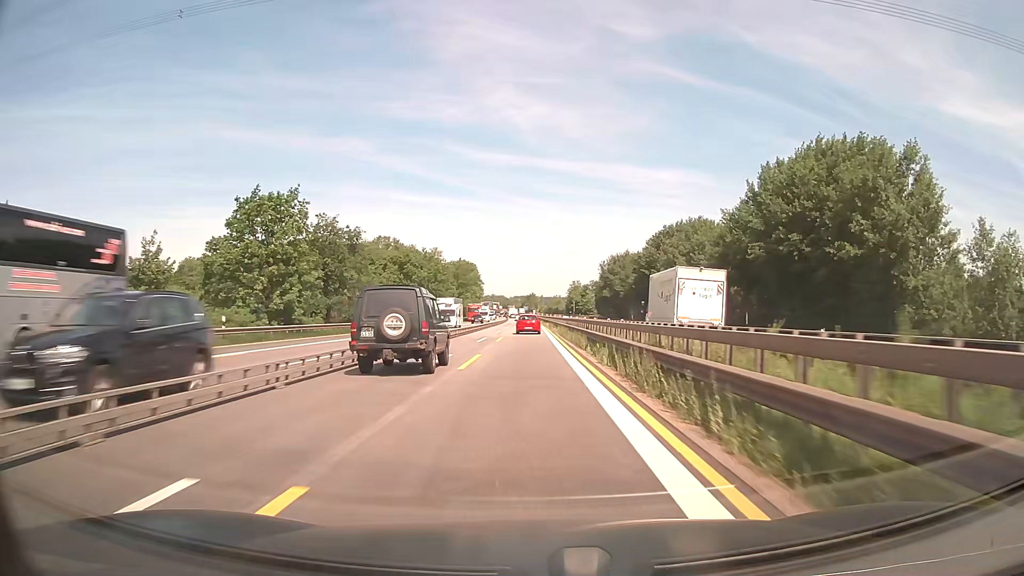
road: motorway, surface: asphalt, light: Day
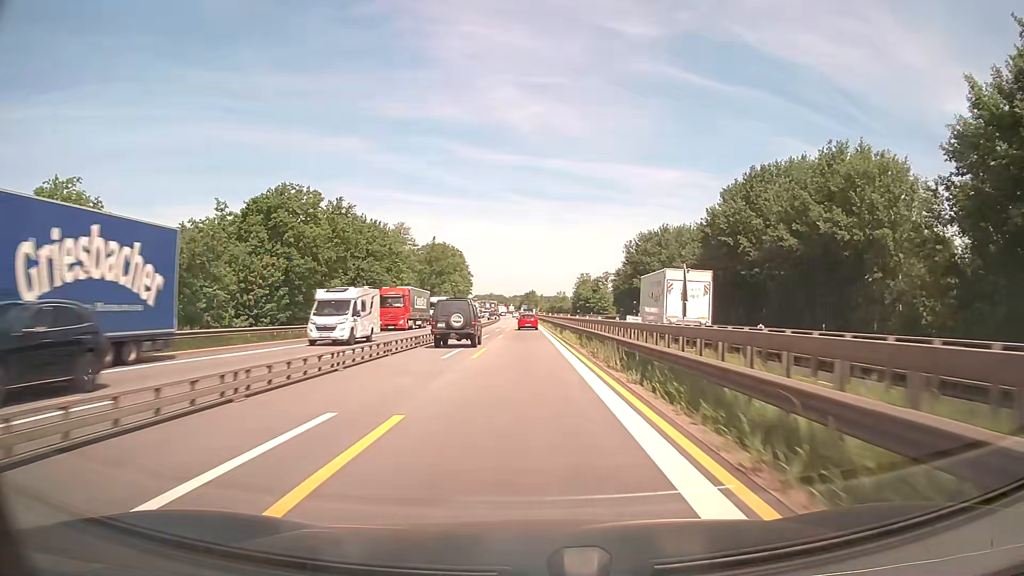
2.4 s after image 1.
(+0.1, +50.2) m; 0°
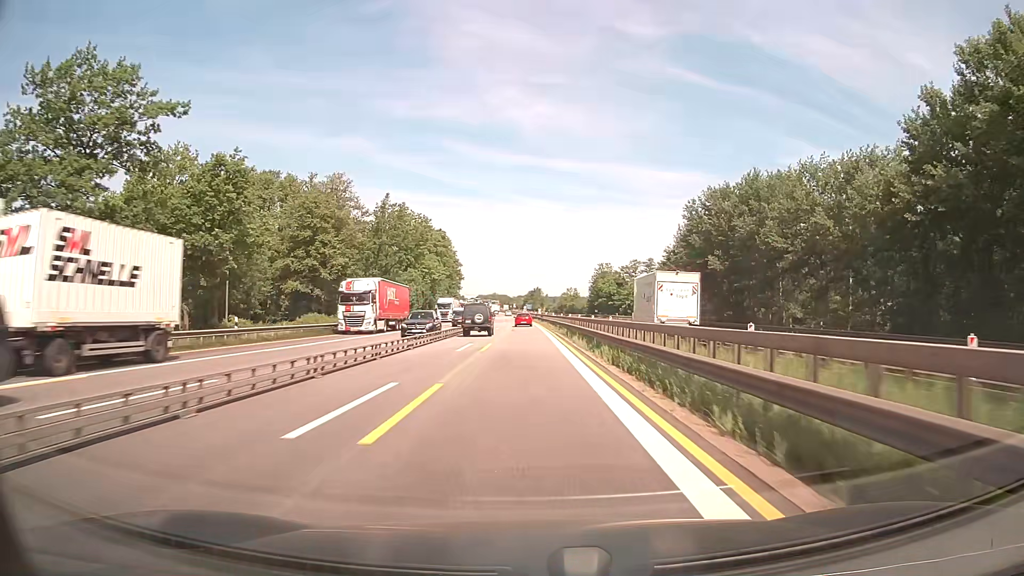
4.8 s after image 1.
(-0.2, +50.0) m; 0°
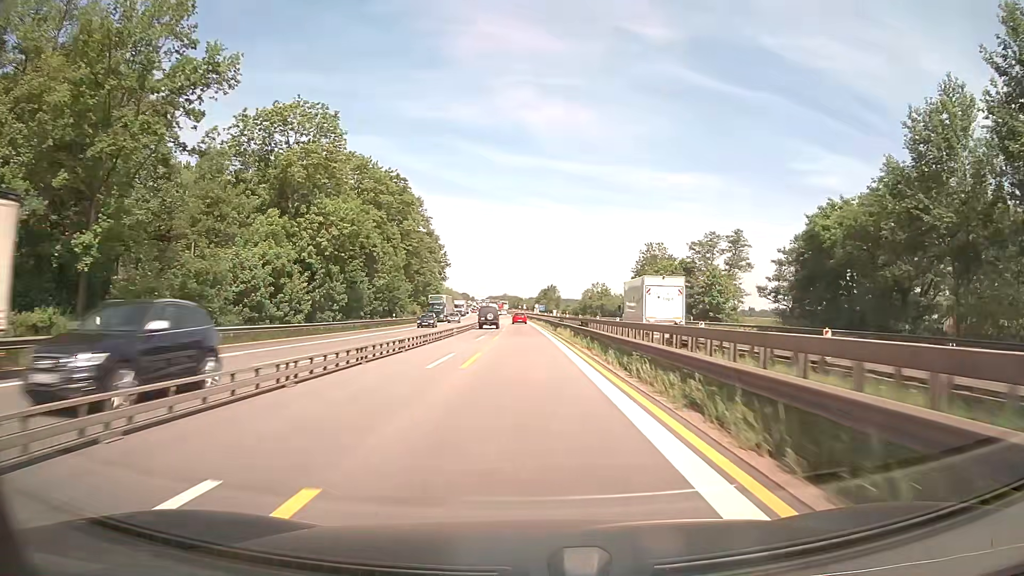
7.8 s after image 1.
(-0.7, +62.4) m; -1°
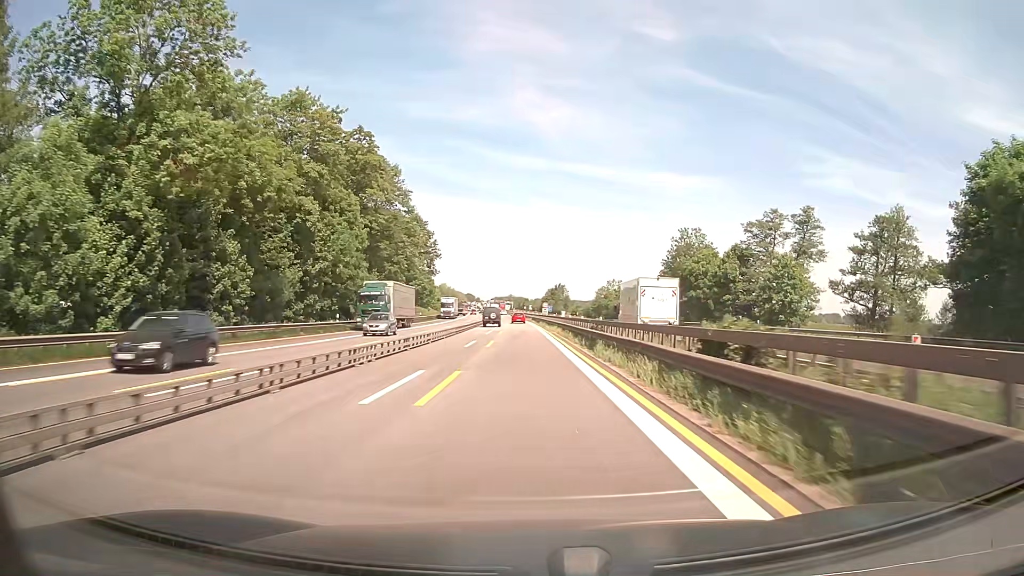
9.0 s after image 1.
(-0.1, +25.0) m; -1°
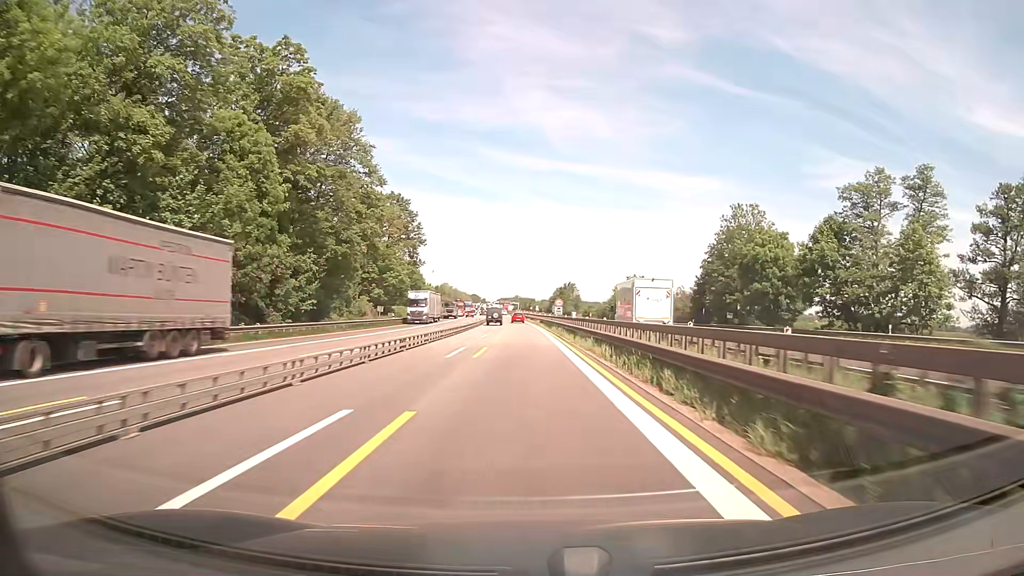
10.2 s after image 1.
(0.0, +25.0) m; 0°
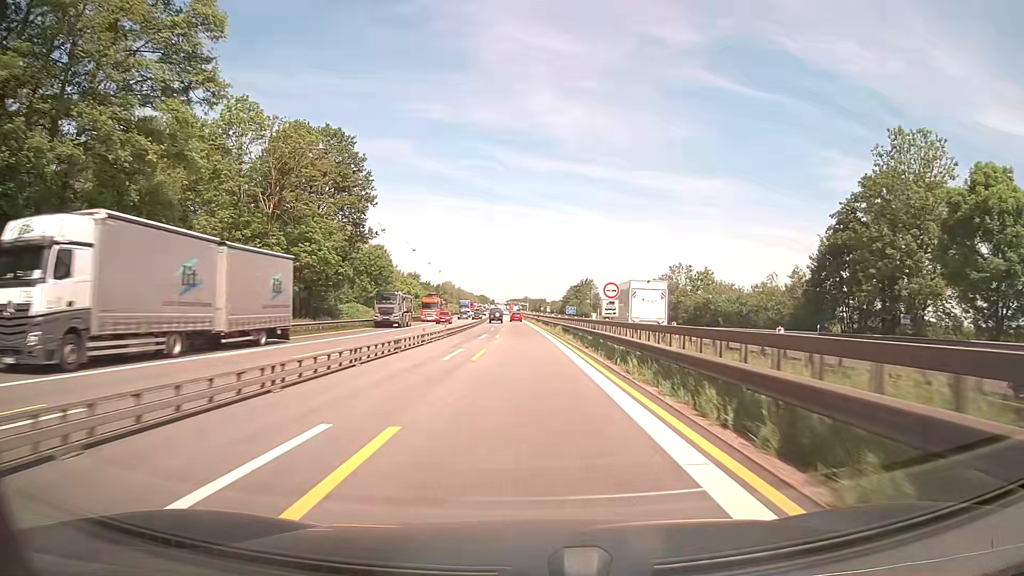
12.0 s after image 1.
(-0.3, +37.4) m; -1°
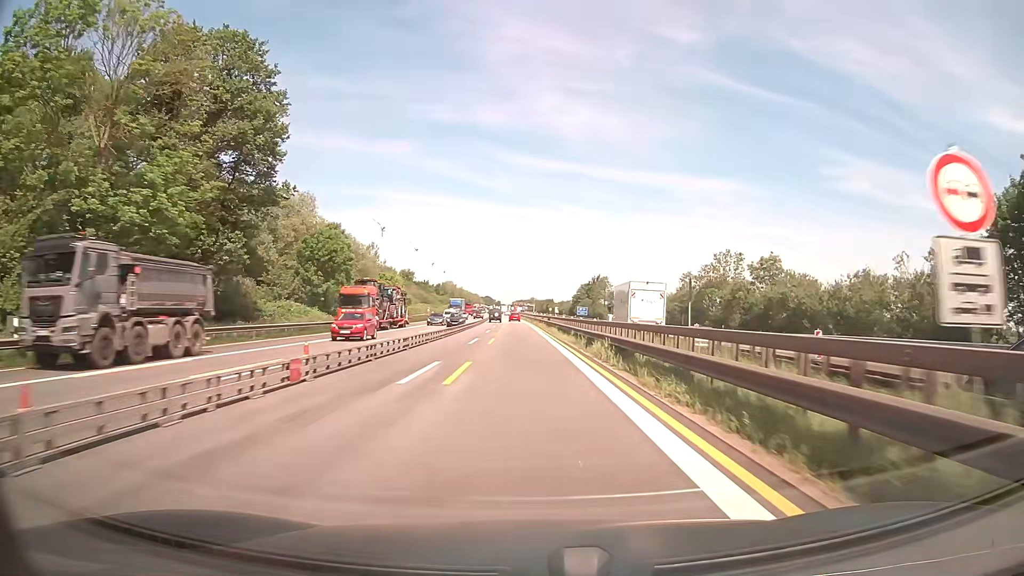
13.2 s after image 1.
(-0.1, +25.0) m; -1°
(0, +10) (0, +20) (0, +30) (0, +40) (0, +50) (-1, +60) (-1, +70) (-1, +80) (-2, +90) (-2, +100) m
